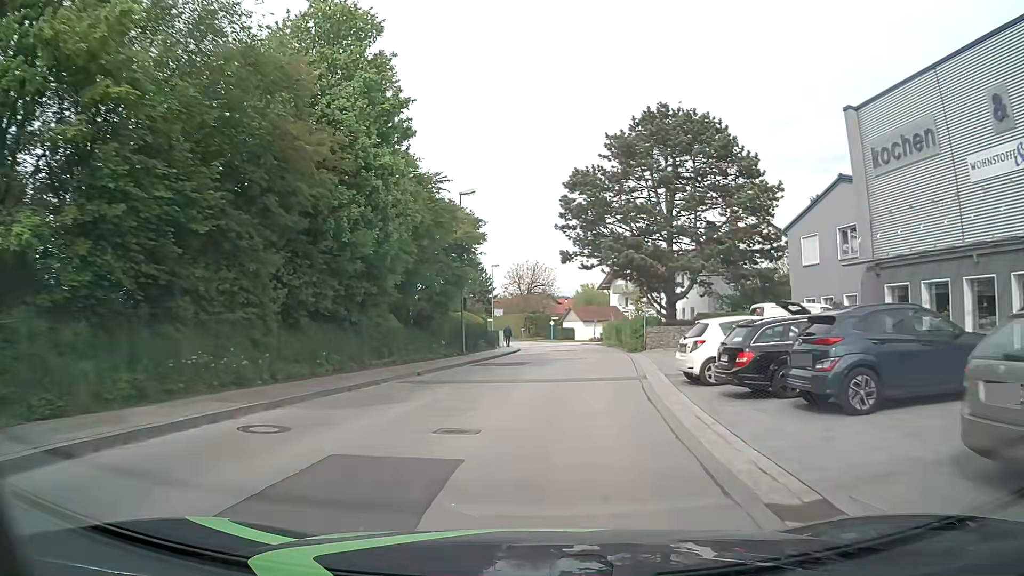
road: unclassified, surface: asphalt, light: Day
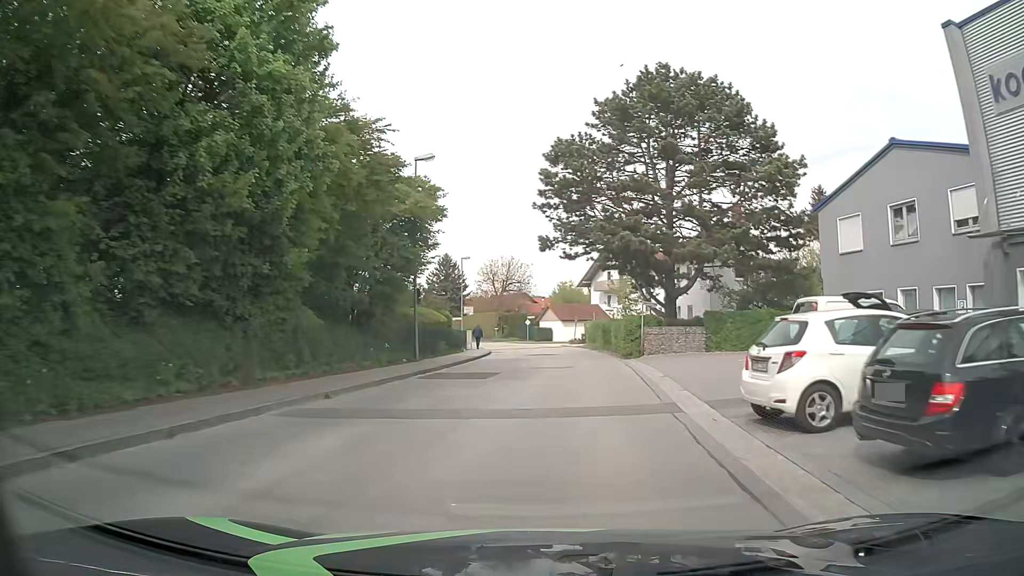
(+0.1, +6.9) m; +2°
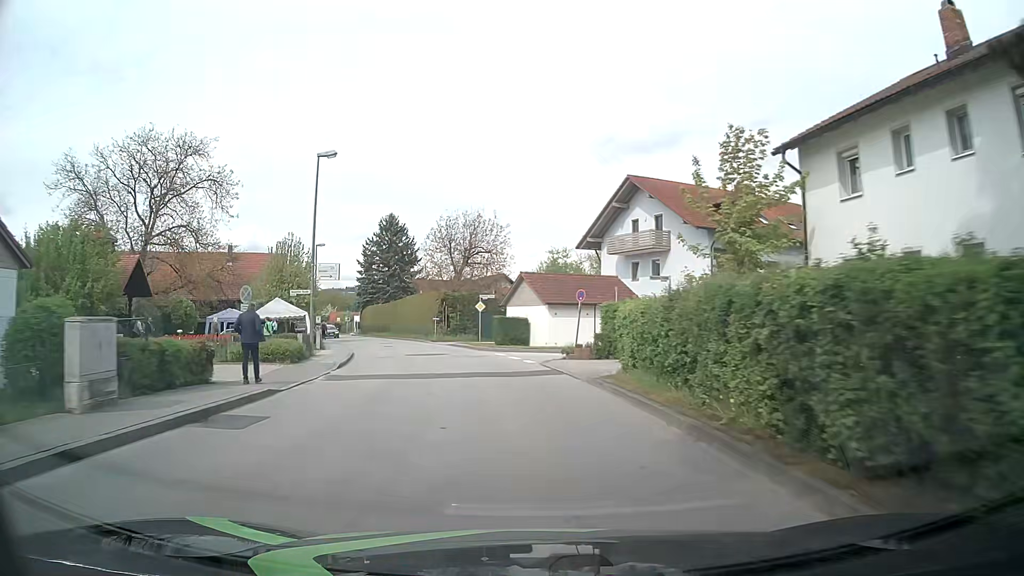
(+1.9, +36.1) m; +1°
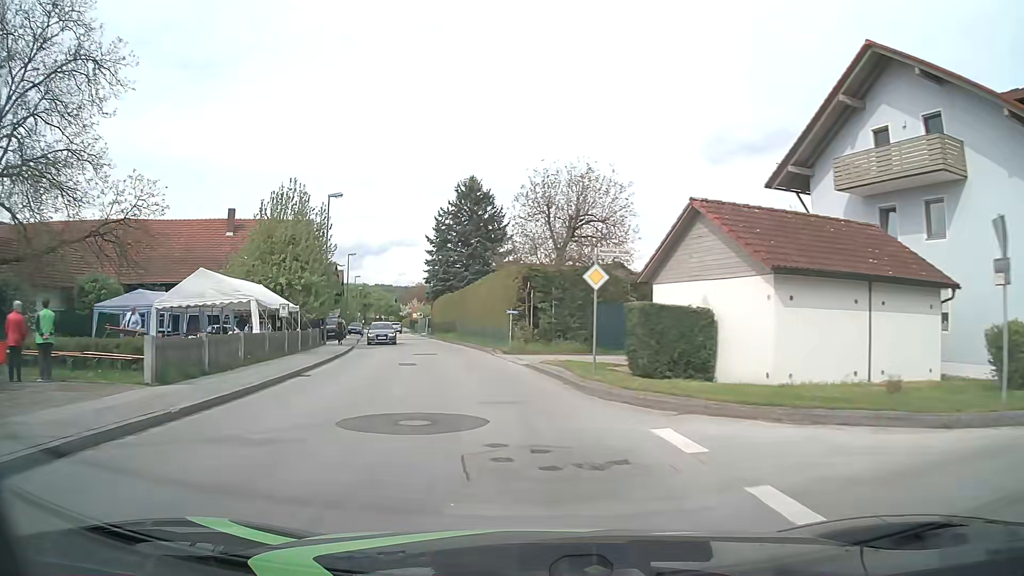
(-1.6, +22.3) m; -9°
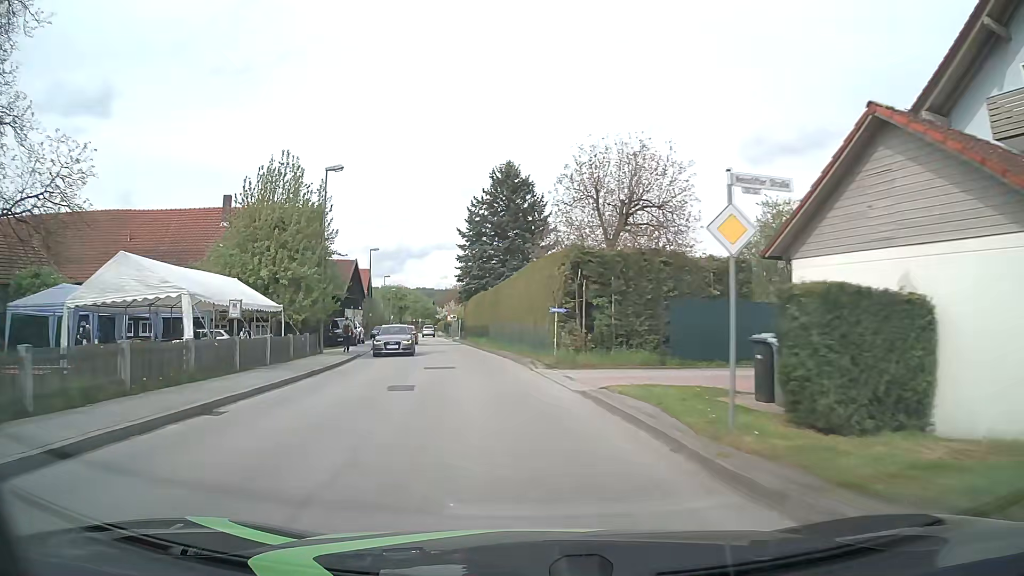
(-0.2, +7.5) m; -4°
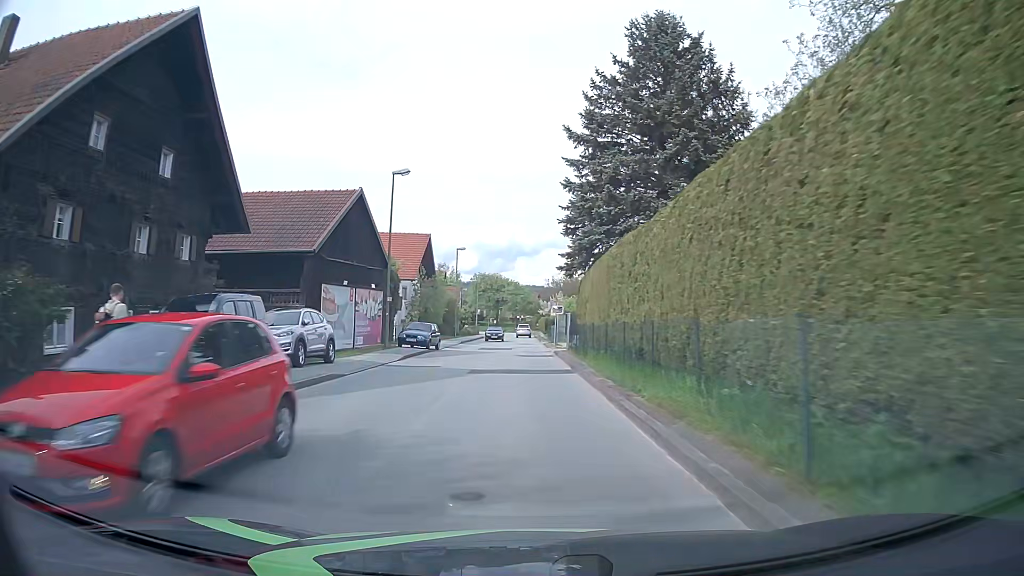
(-2.9, +30.0) m; -9°
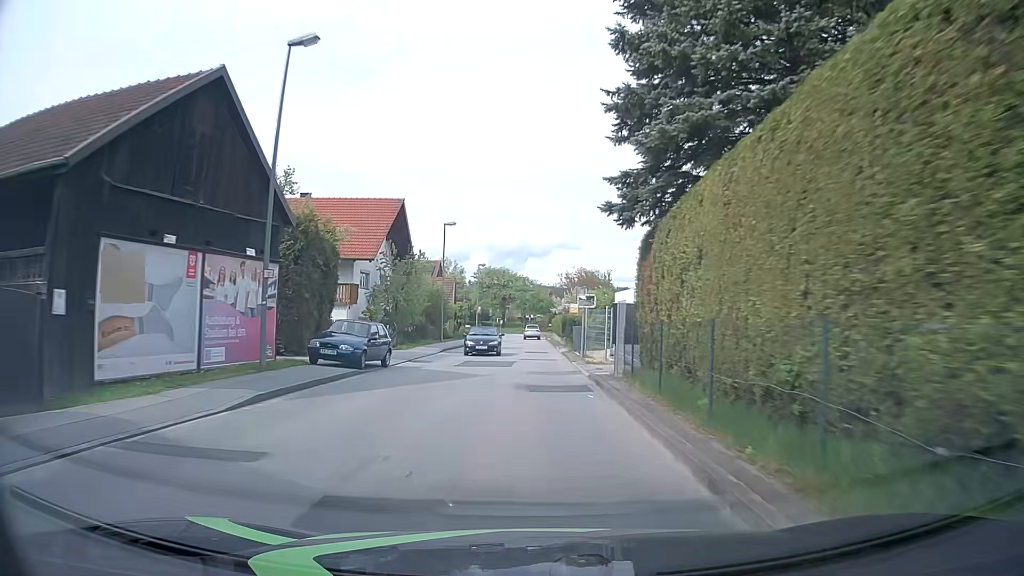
(-0.1, +15.3) m; -1°
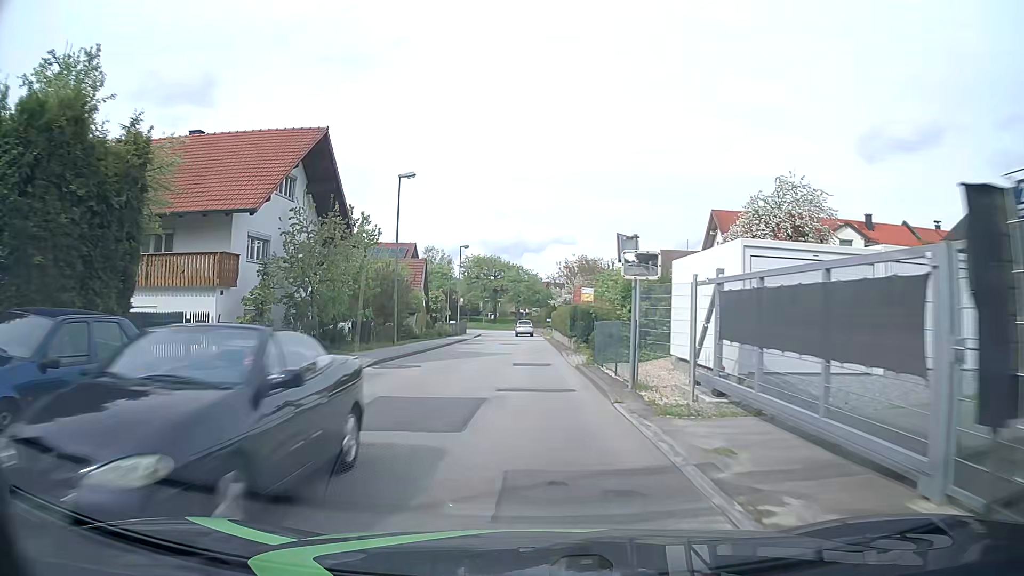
(+0.1, +13.7) m; 0°
(0, +10) (0, +20) (0, +30) (0, +40) (0, +50) (0, +60) (0, +70) (-1, +80) (-2, +90) (-6, +99) m
